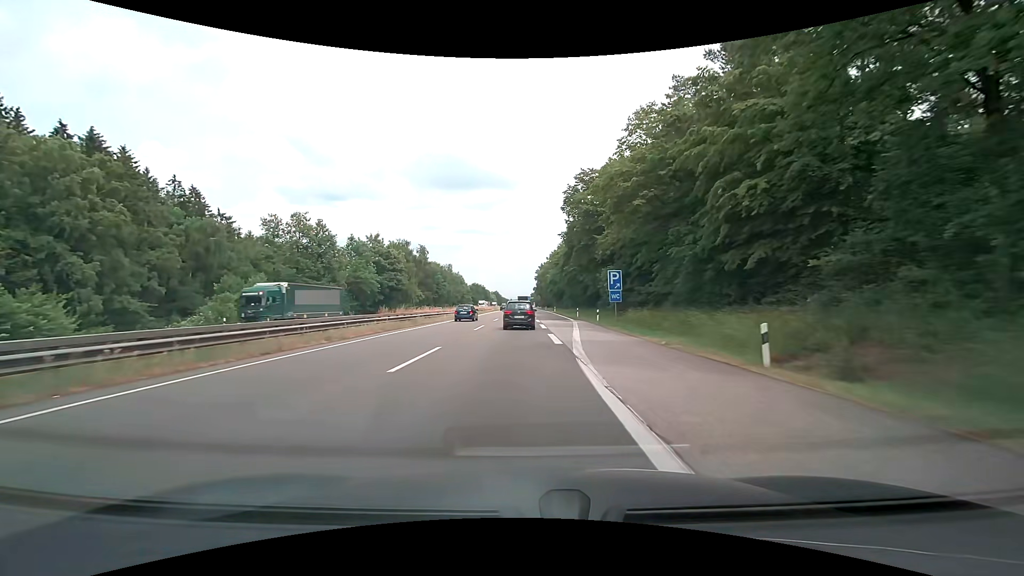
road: motorway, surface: asphalt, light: Day
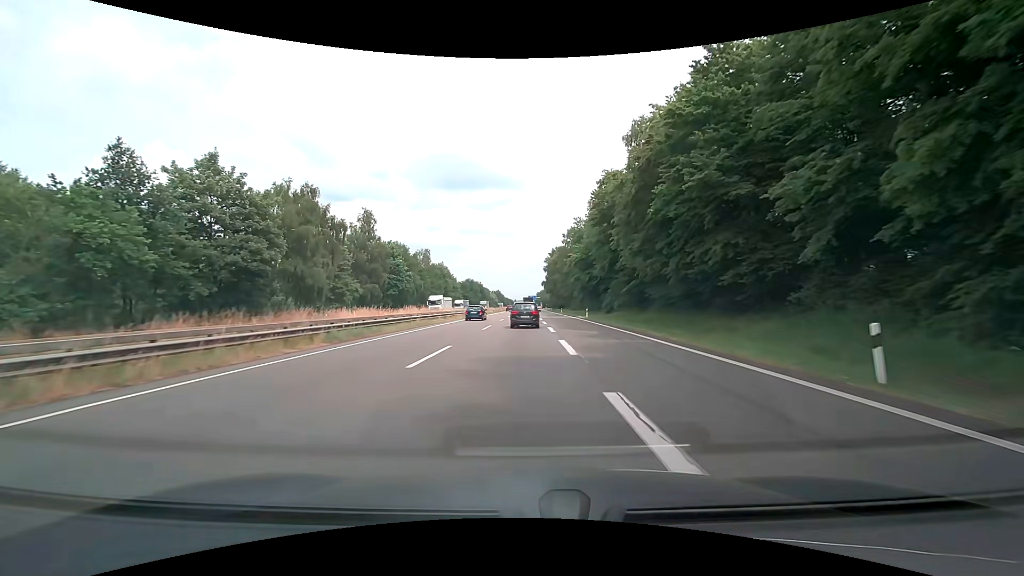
(-0.1, +52.2) m; 0°
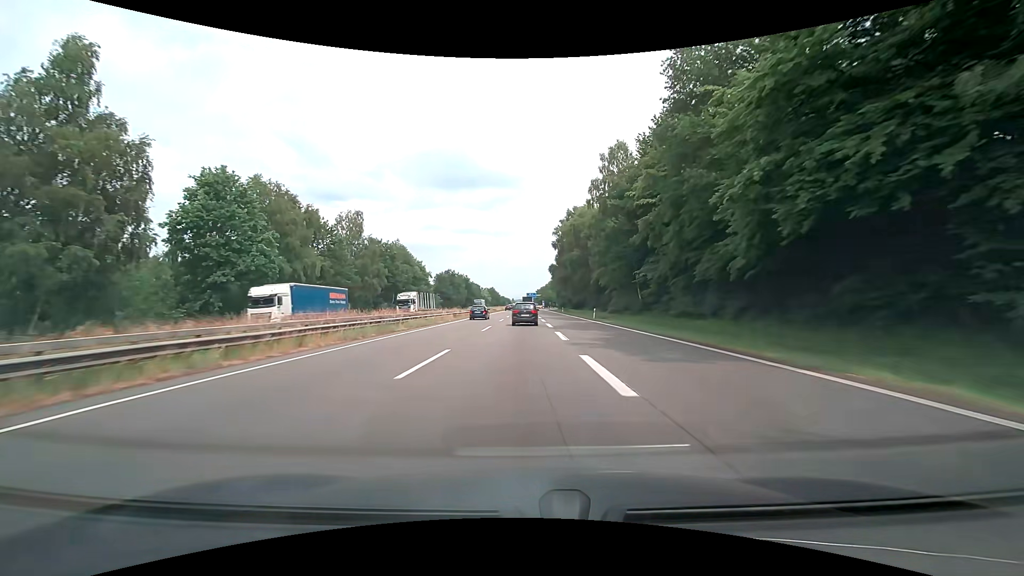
(+0.1, +55.2) m; 0°
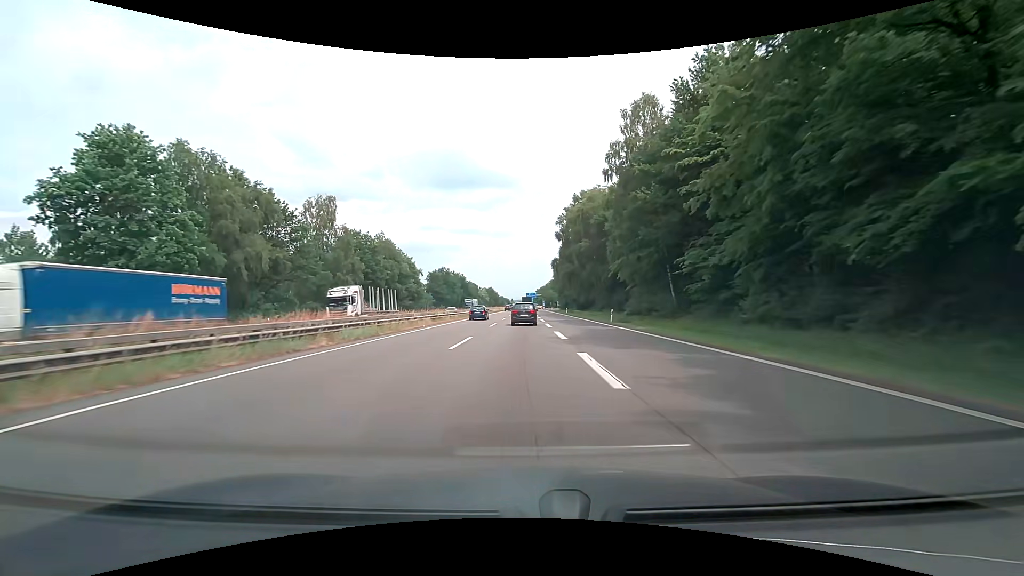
(-0.1, +11.5) m; 0°
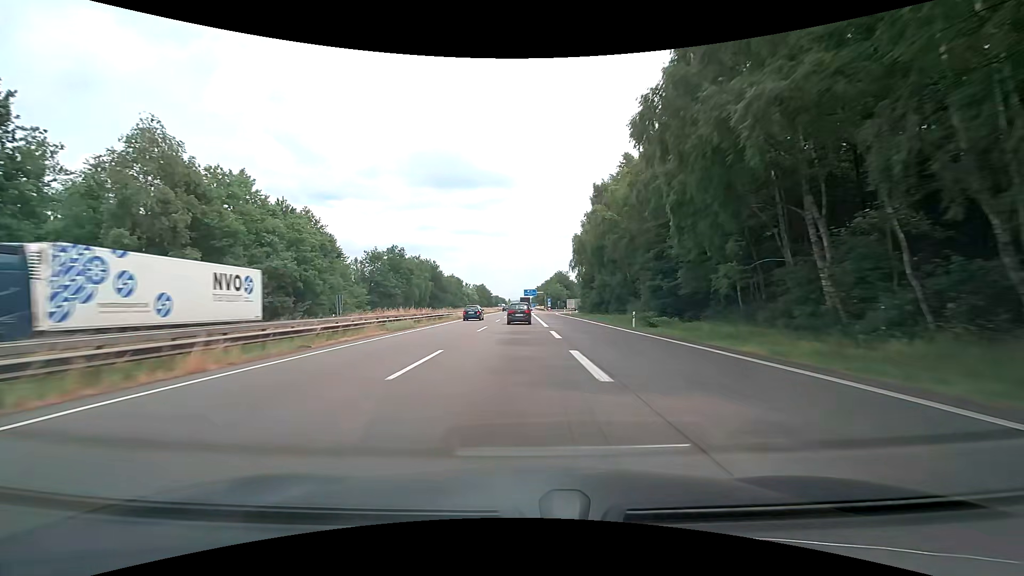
(+0.1, +59.6) m; 0°
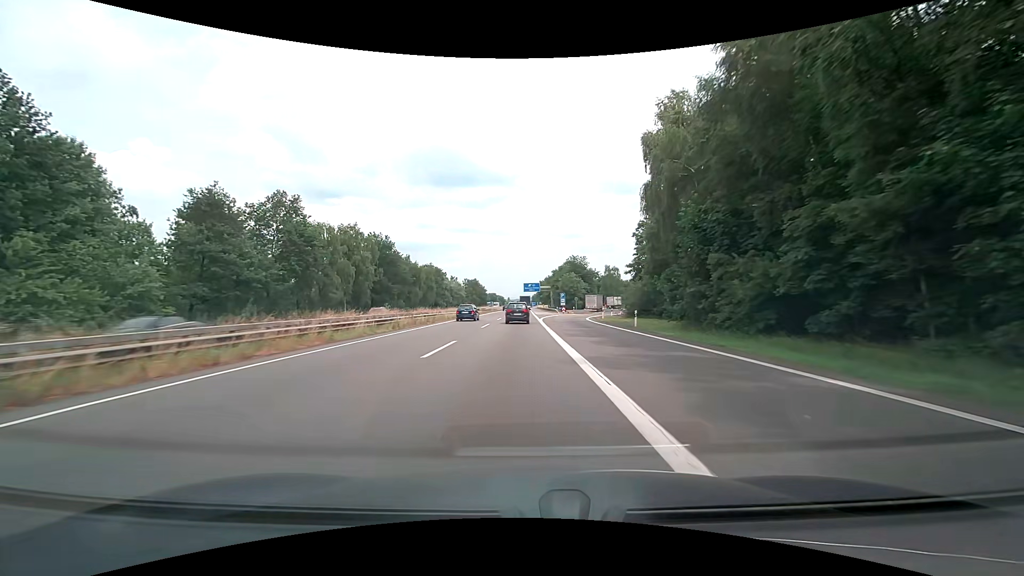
(0.0, +49.7) m; 0°
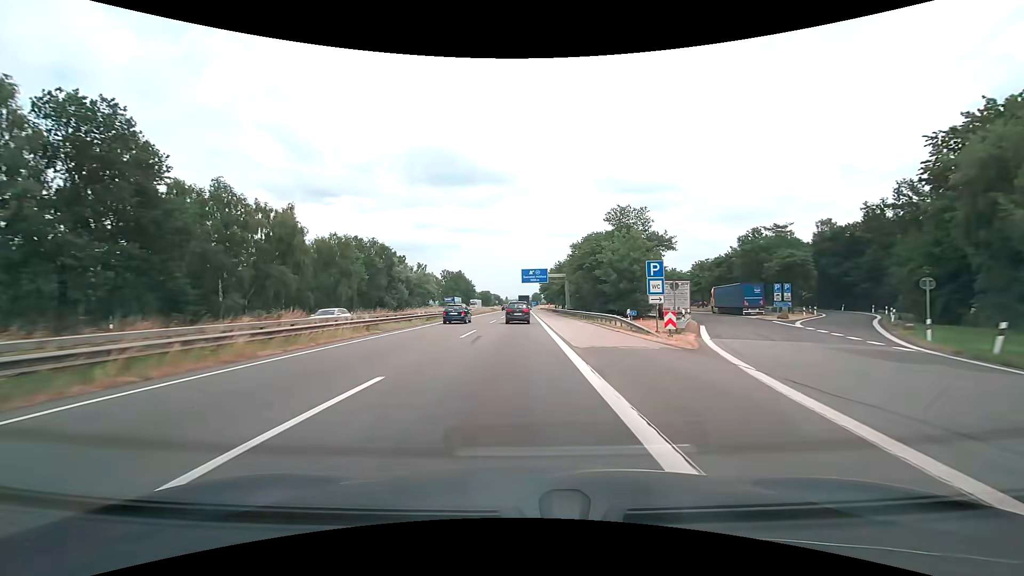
(+0.2, +62.7) m; 0°
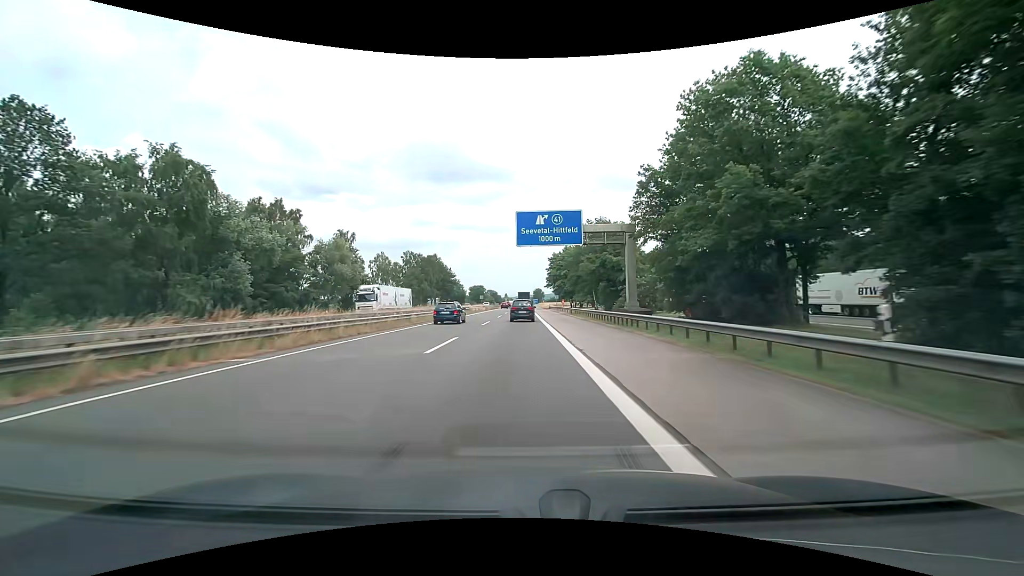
(-0.1, +60.5) m; 0°
(0, +10) (0, +20) (0, +30) (0, +40) (0, +50) (0, +60) (0, +70) (0, +80) (0, +90) (0, +100) m
